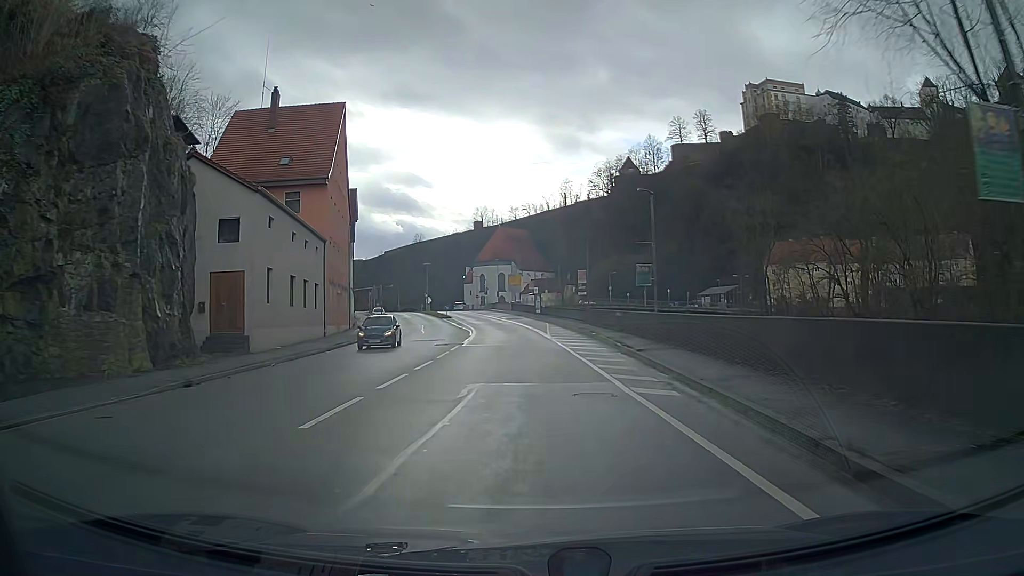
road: primary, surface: asphalt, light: Day
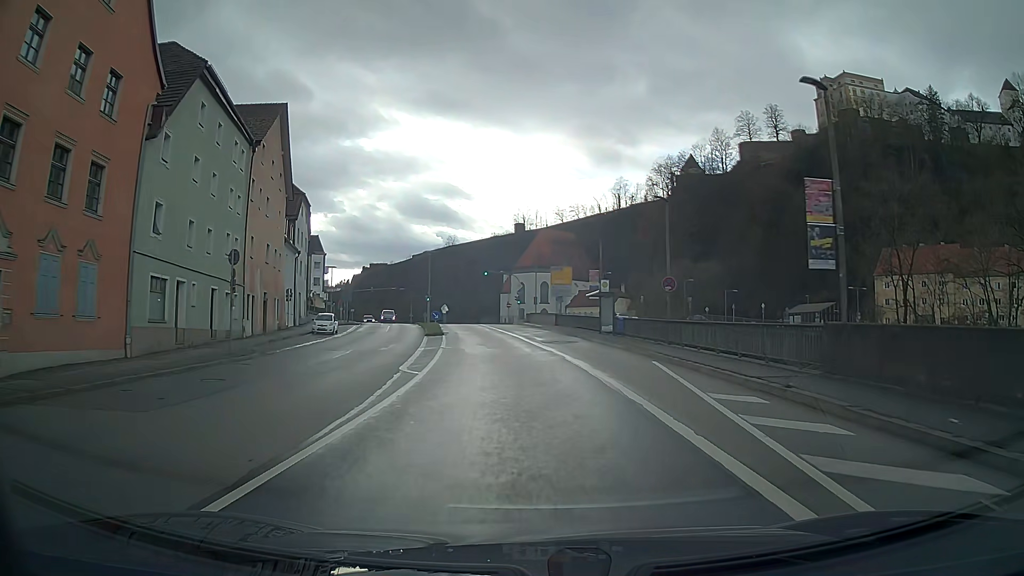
(-1.1, +37.5) m; -4°
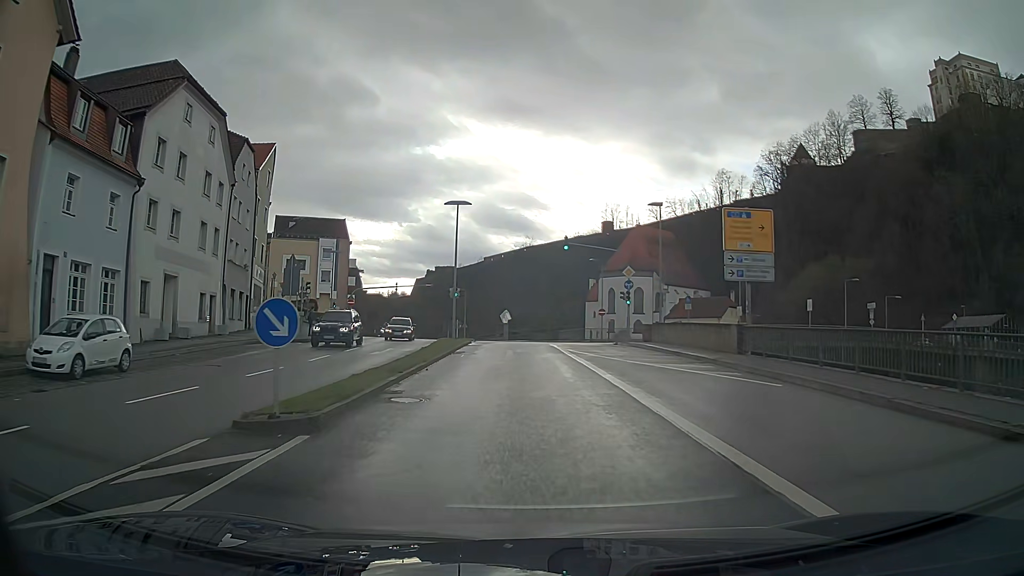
(-2.2, +36.3) m; -7°
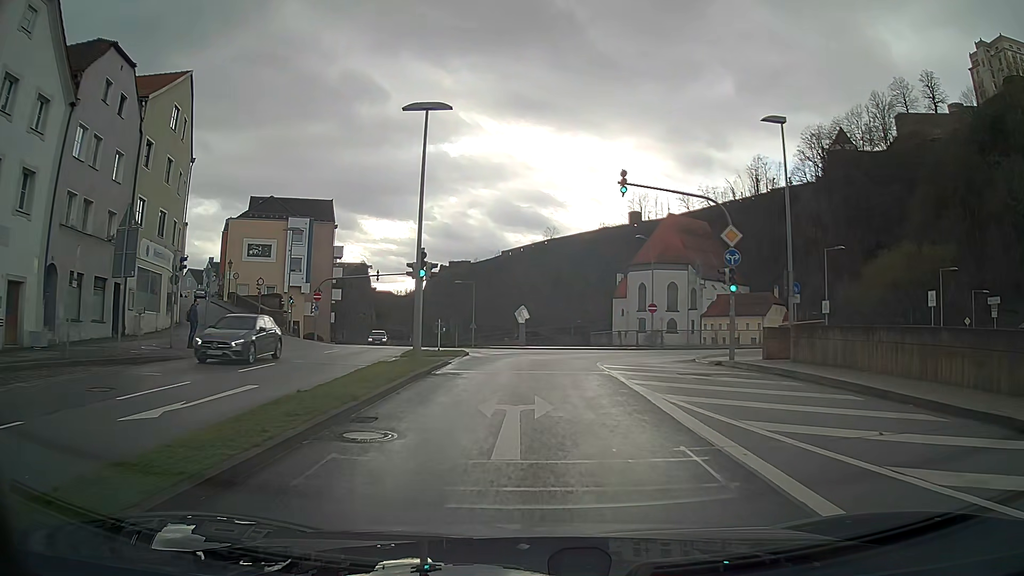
(-0.3, +17.9) m; -1°
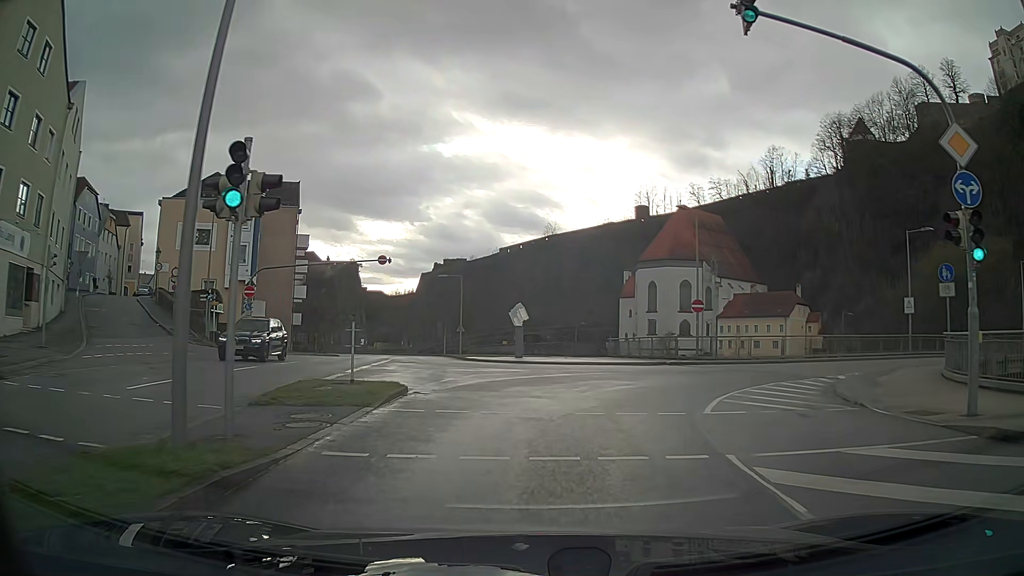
(0.0, +13.8) m; +1°
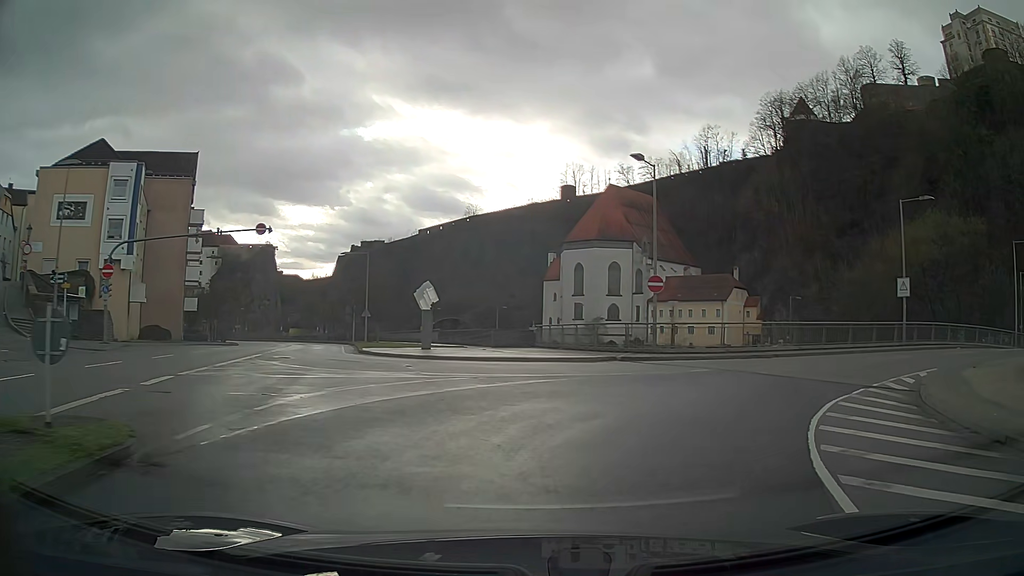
(+0.5, +8.3) m; +9°
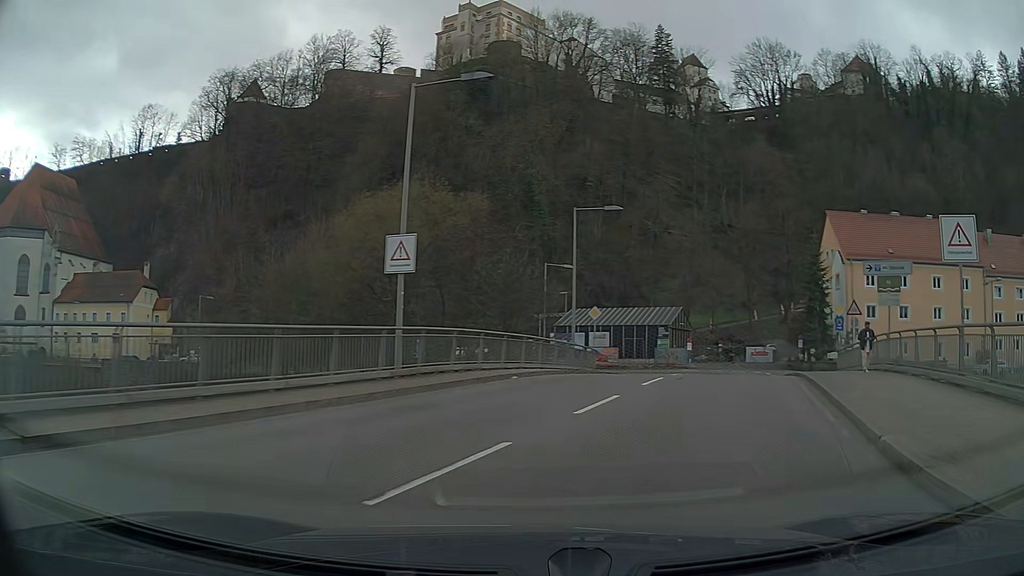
(+8.2, +18.9) m; +49°
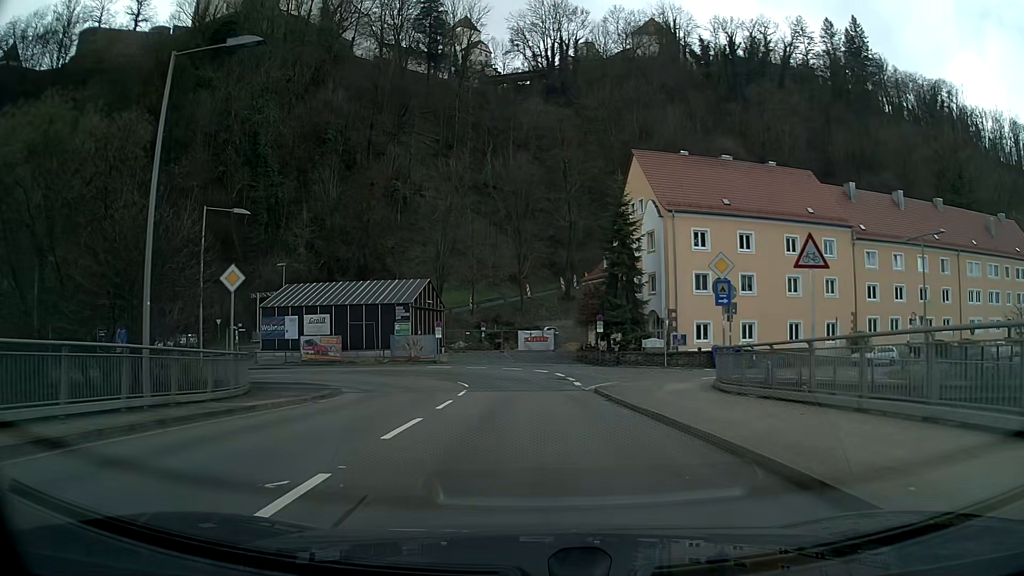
(+4.1, +19.0) m; +17°
(0, +10) (0, +20) (-1, +30) (-6, +38) (-15, +43) (-25, +43) (-35, +41) (-45, +39) (-55, +37) (-64, +35) m
